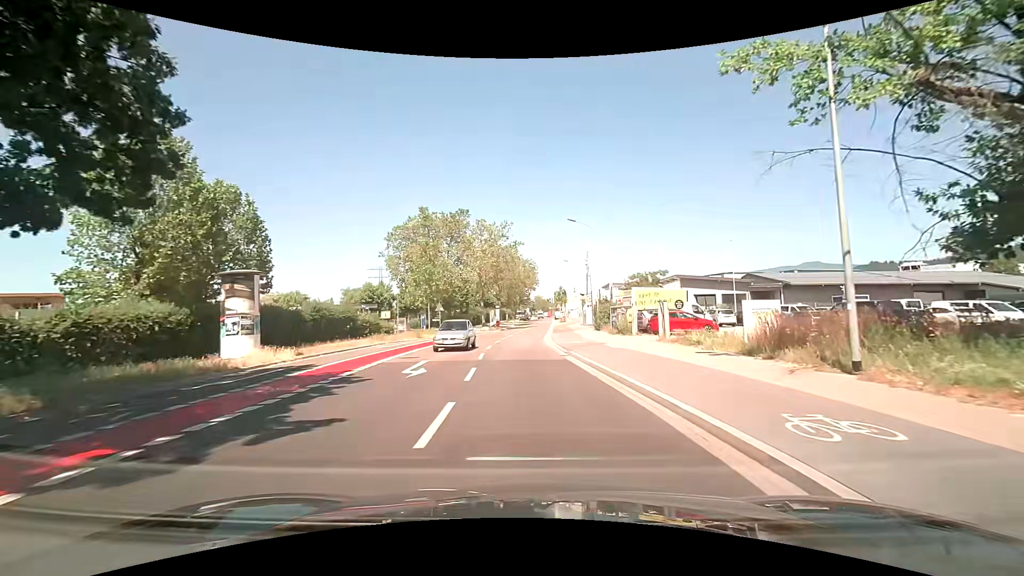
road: unclassified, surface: asphalt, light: Day
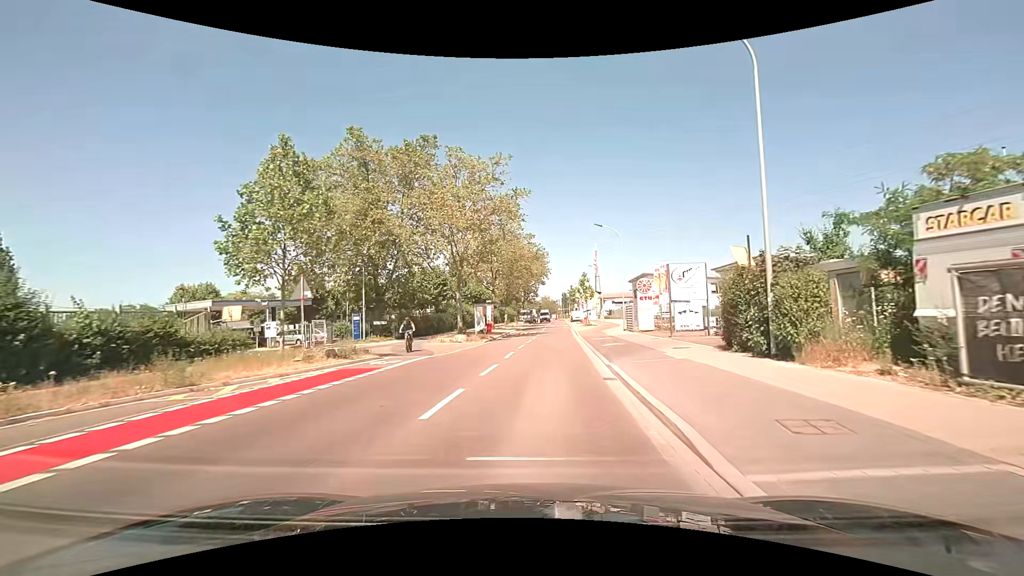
(-0.5, +28.6) m; -1°
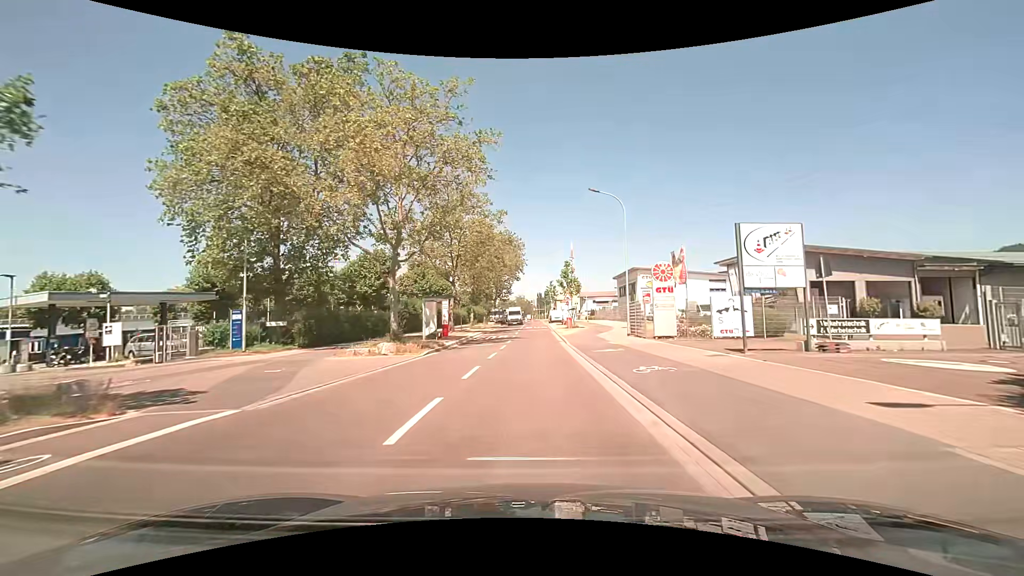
(+0.4, +12.3) m; +3°
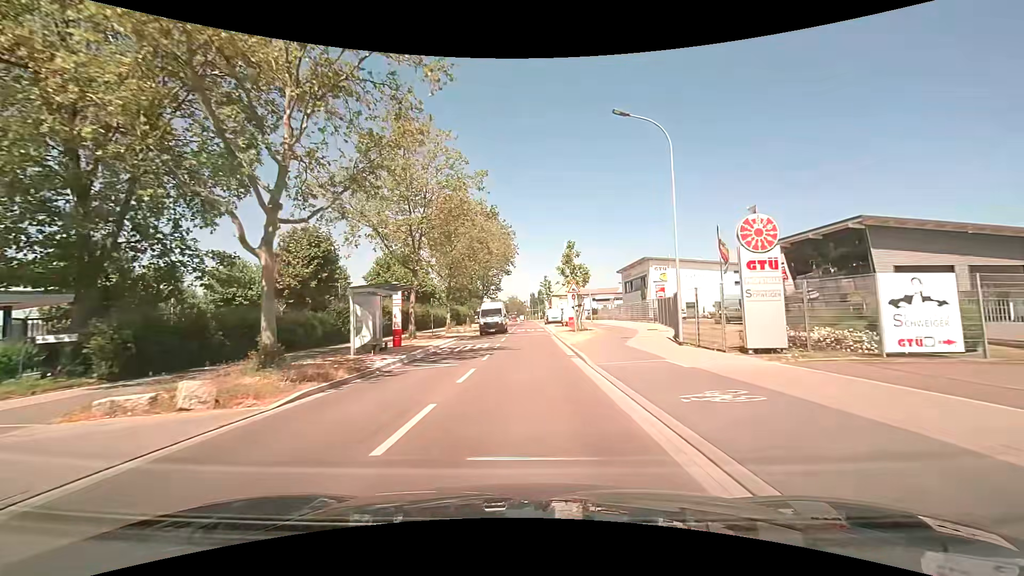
(+0.1, +12.1) m; +1°
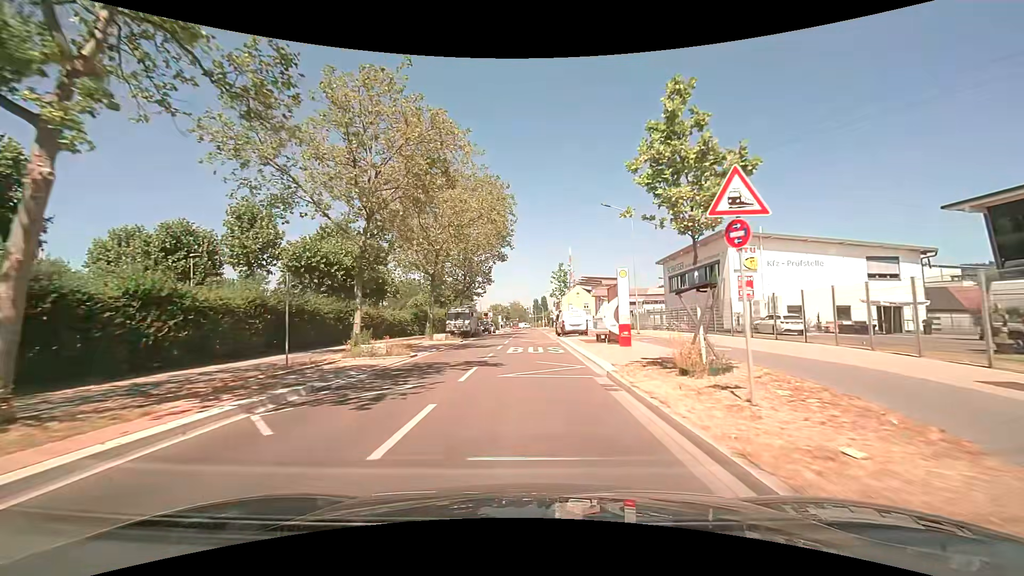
(+0.2, +24.3) m; 0°
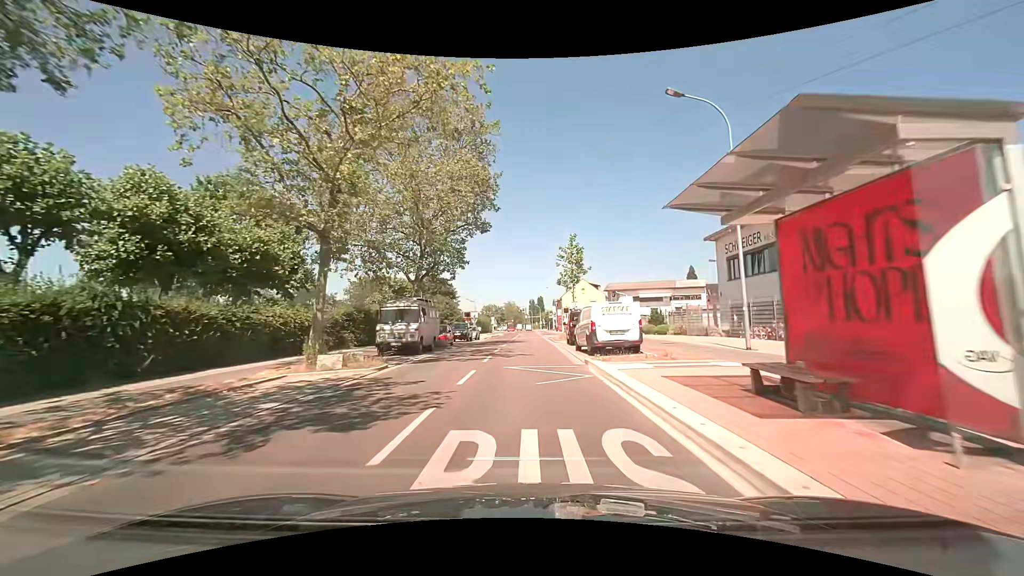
(+0.1, +18.1) m; 0°
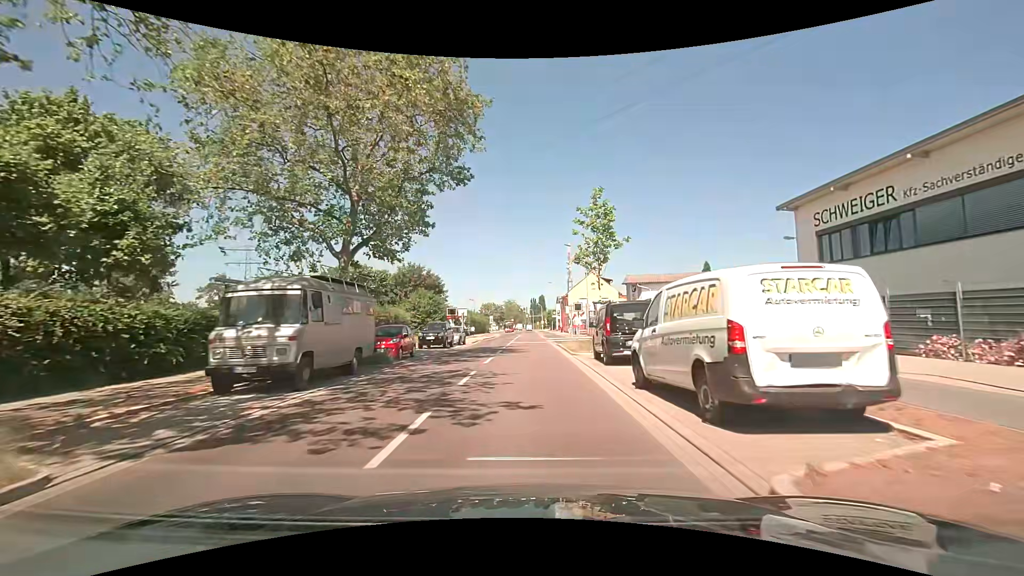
(0.0, +12.2) m; 0°
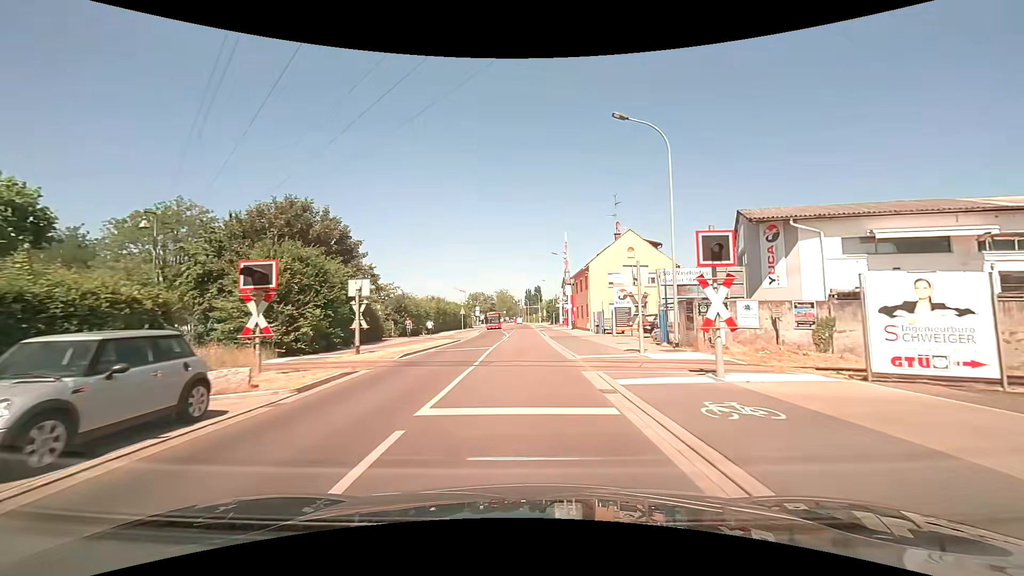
(+0.2, +31.6) m; +1°
(0, +10) (0, +20) (0, +30) (0, +40) (0, +50) (-1, +60) (-2, +70) (-3, +80) (-3, +90) (-4, +100) m
